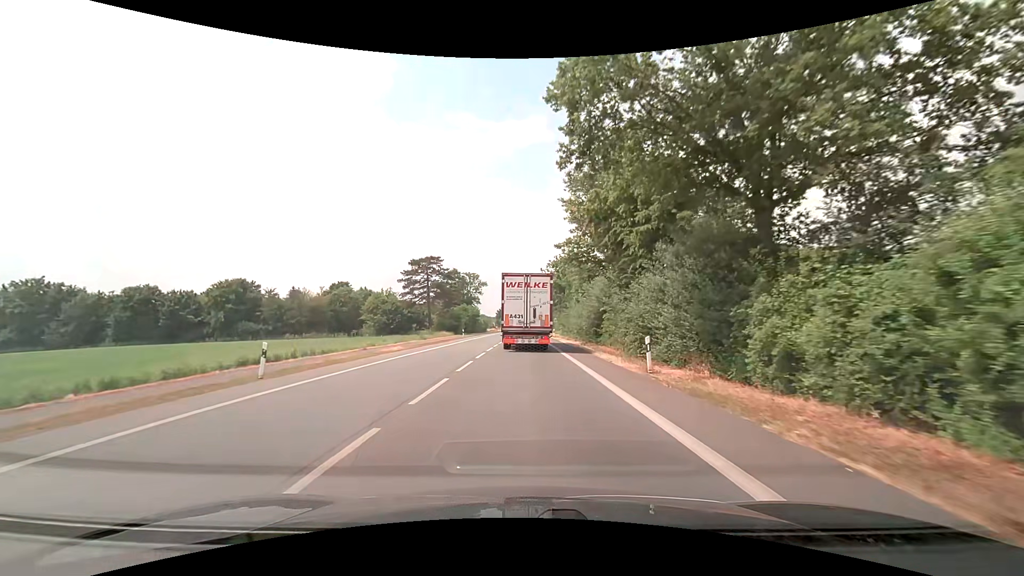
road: primary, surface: asphalt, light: Day
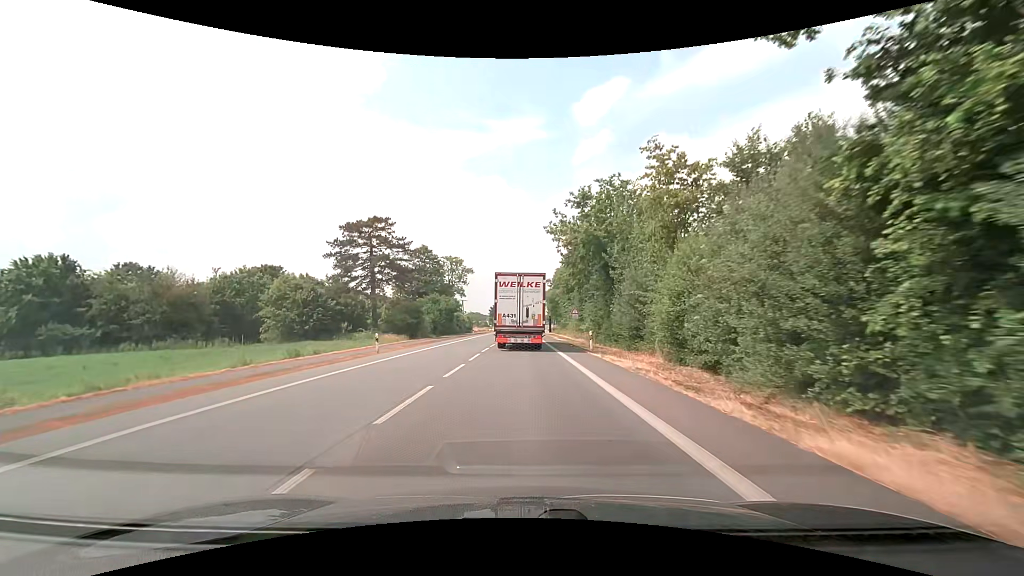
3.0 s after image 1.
(-0.2, +37.8) m; 0°
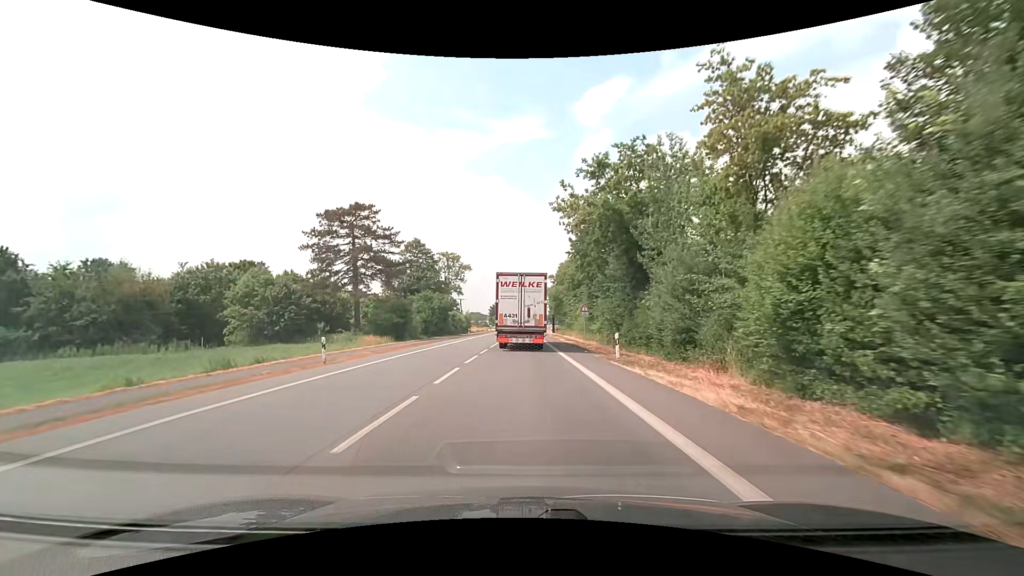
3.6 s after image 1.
(0.0, +7.6) m; 0°
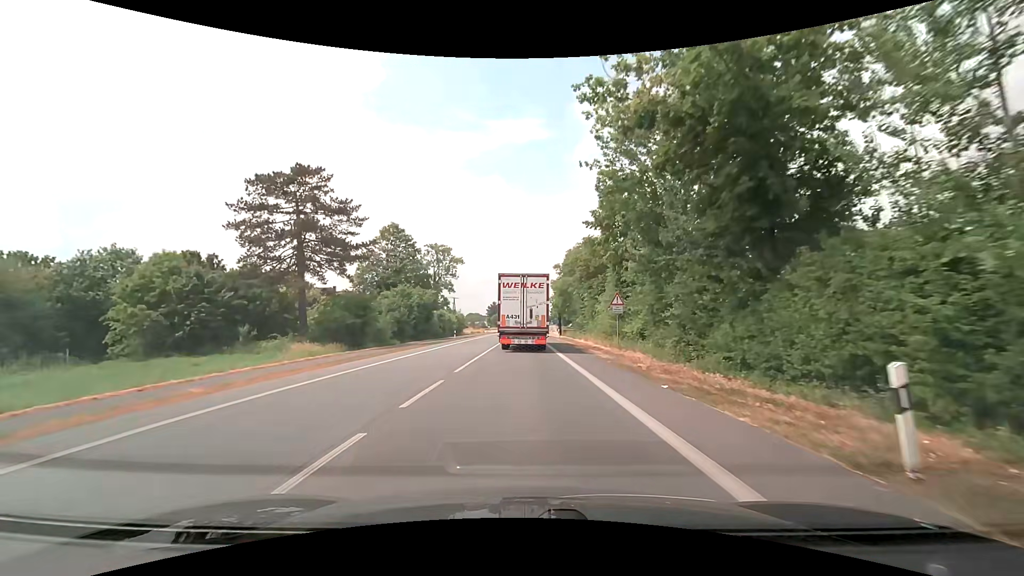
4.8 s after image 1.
(0.0, +15.2) m; 0°
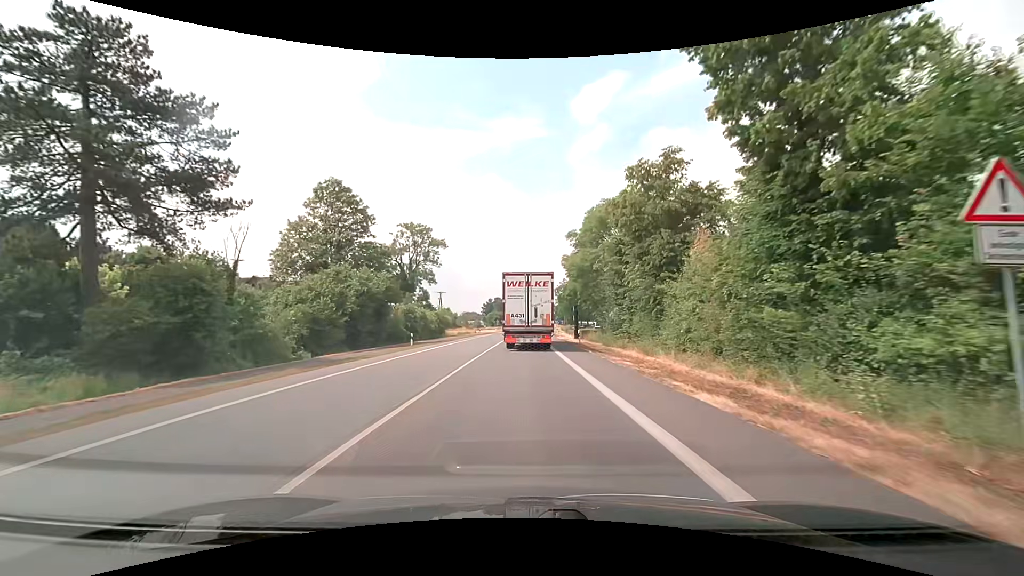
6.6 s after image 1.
(0.0, +22.8) m; 0°
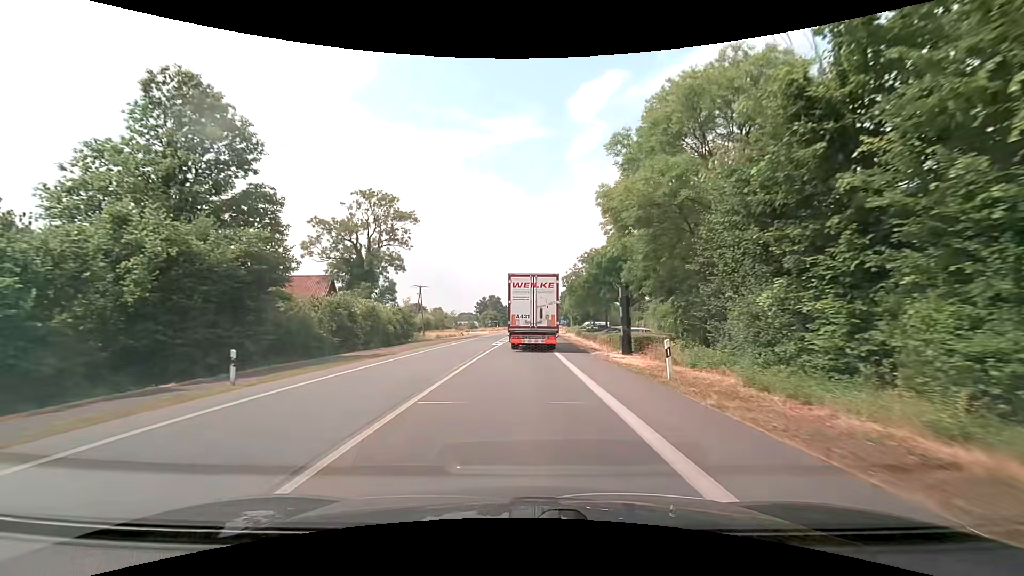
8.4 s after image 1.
(0.0, +22.9) m; 0°
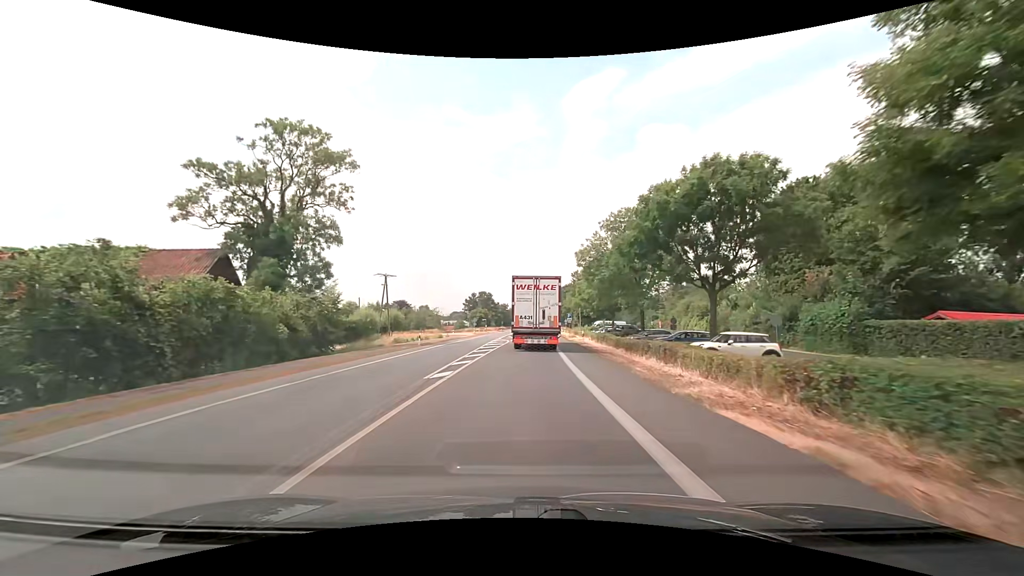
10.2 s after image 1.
(+0.2, +23.0) m; +1°
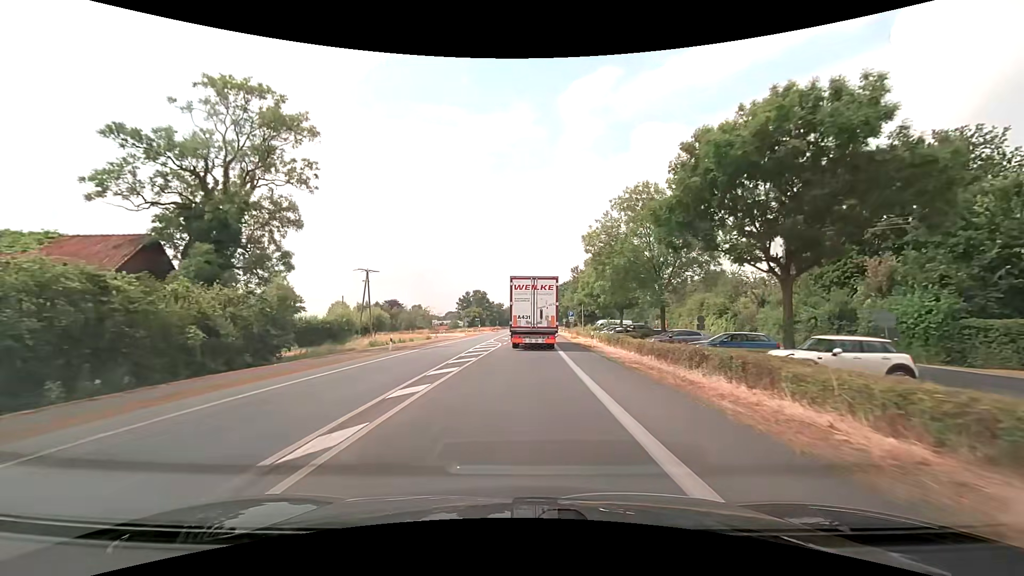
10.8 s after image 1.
(0.0, +7.8) m; +1°
(0, +10) (0, +20) (0, +30) (0, +40) (+1, +50) (+1, +60) (+1, +70) (+1, +80) (+2, +90) (+2, +100) m
